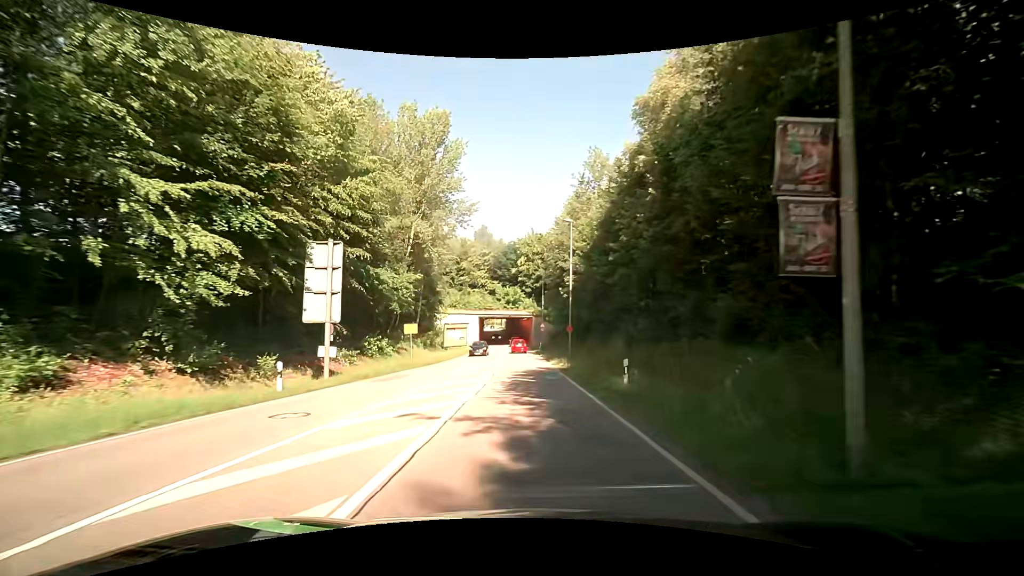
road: secondary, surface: asphalt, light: Day
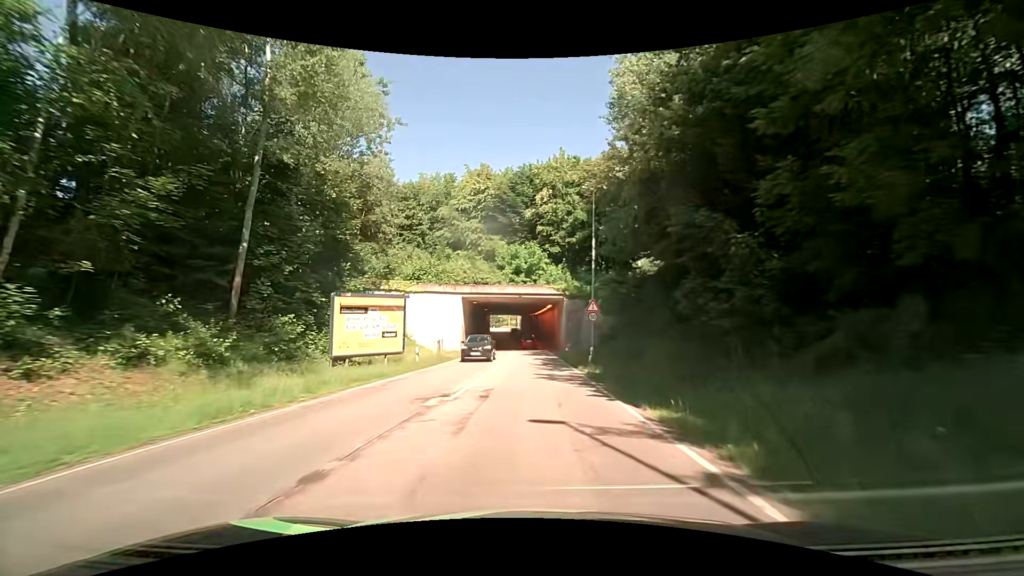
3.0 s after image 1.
(-0.9, +38.5) m; -2°
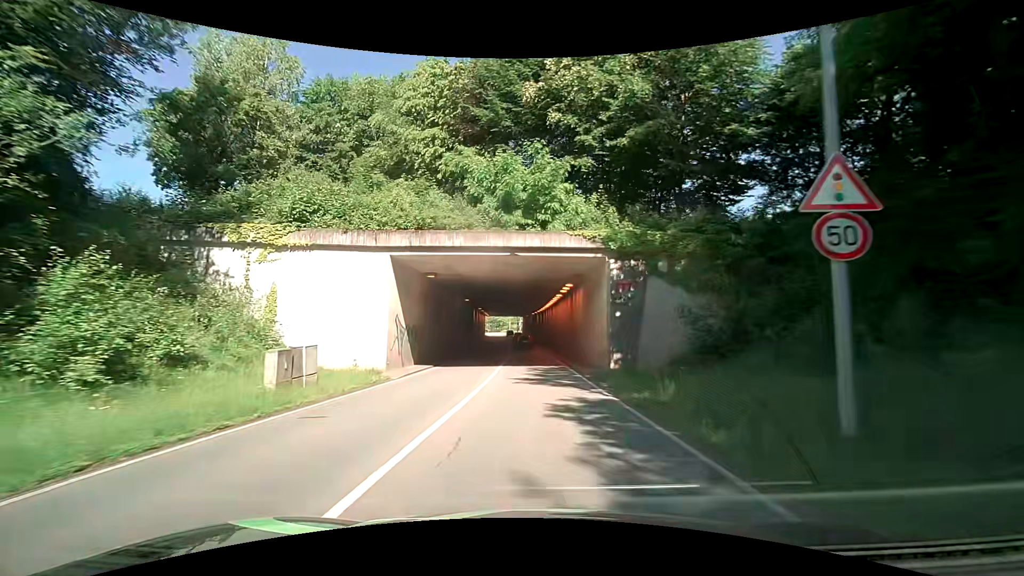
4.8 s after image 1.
(-0.2, +23.0) m; -1°
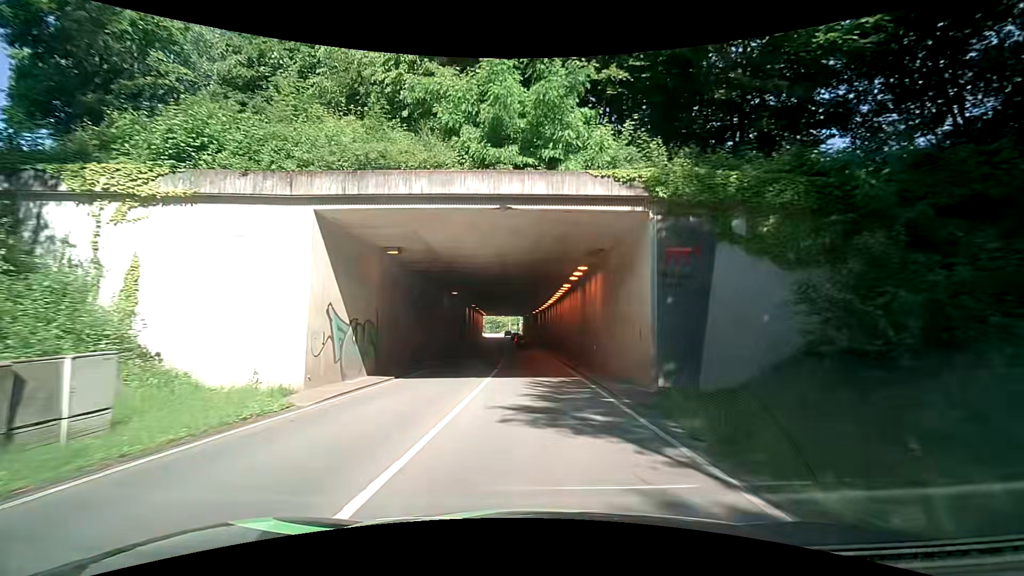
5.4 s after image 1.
(0.0, +7.5) m; 0°
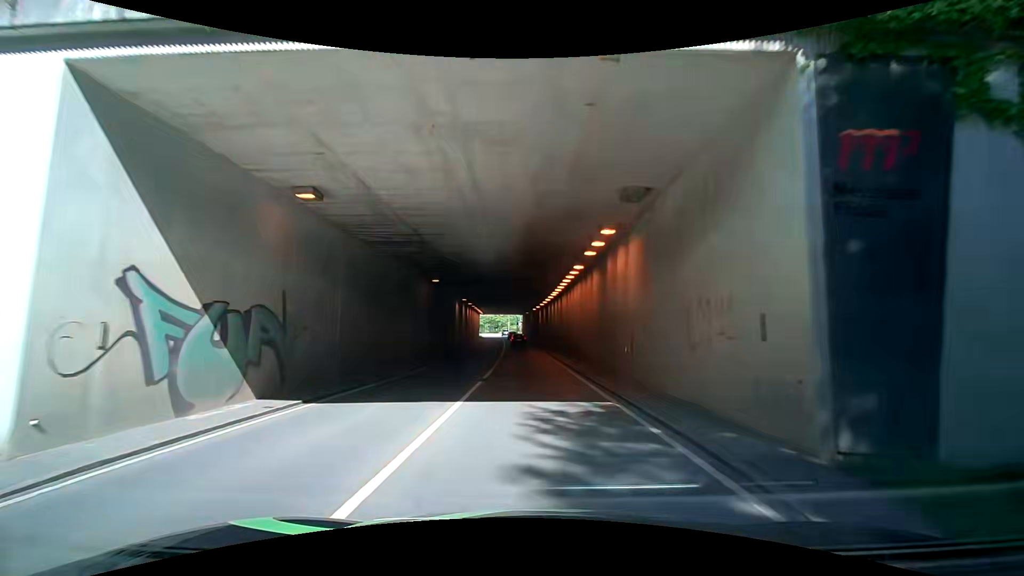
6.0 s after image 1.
(0.0, +7.4) m; -1°
